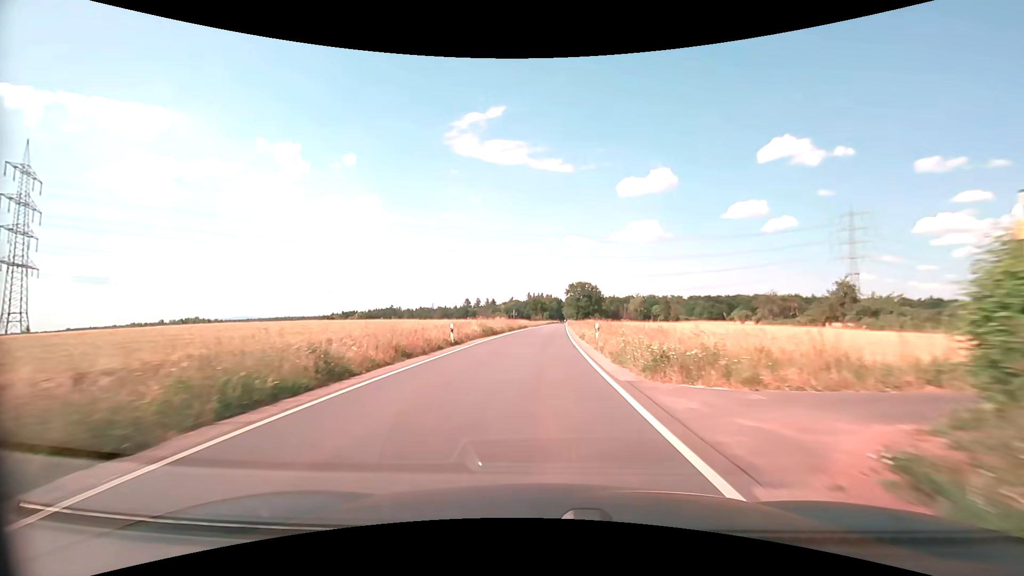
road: secondary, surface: asphalt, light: Day
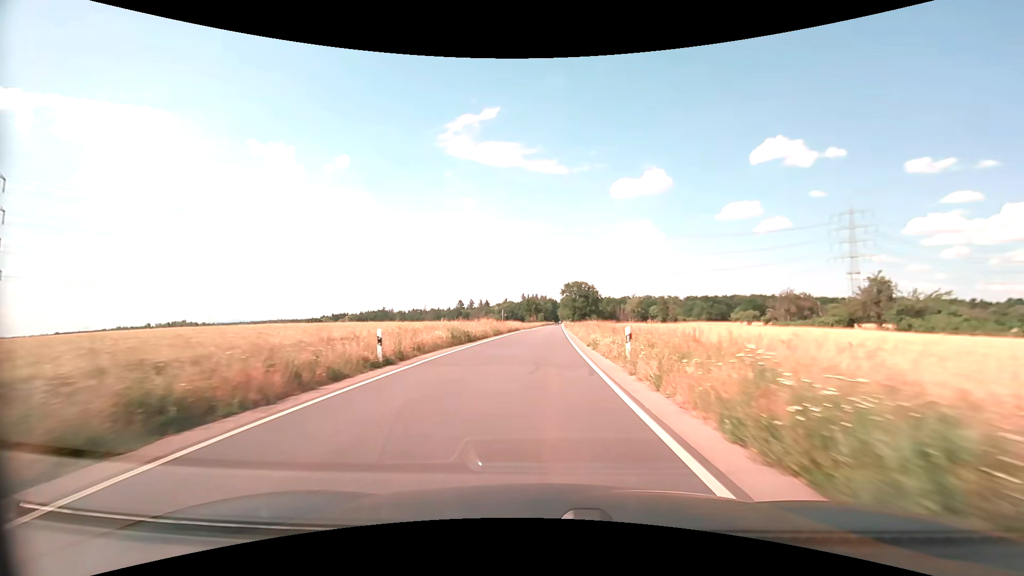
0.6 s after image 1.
(0.0, +10.7) m; 0°
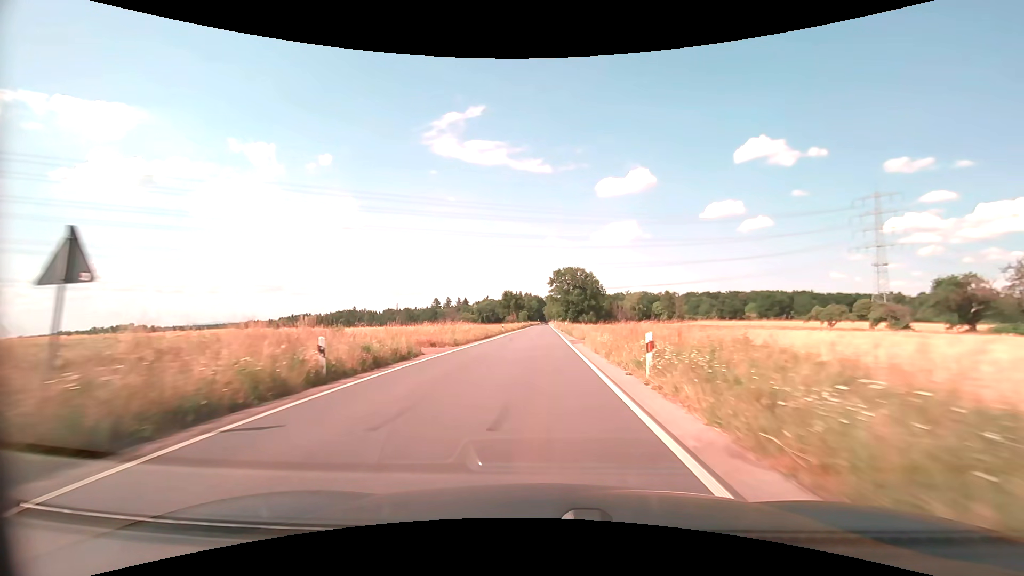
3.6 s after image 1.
(+1.1, +53.5) m; +2°
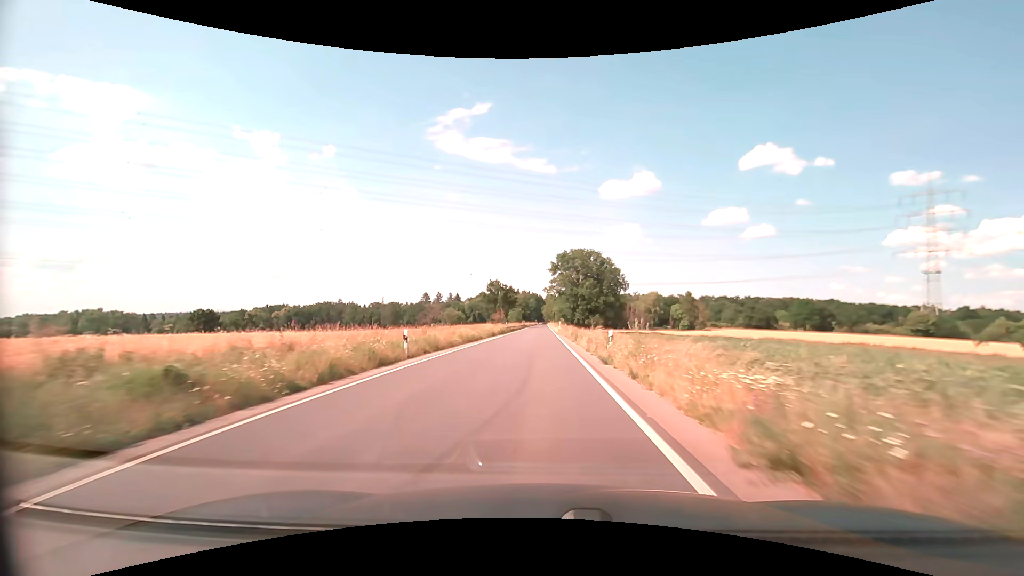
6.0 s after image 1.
(+0.2, +43.0) m; 0°
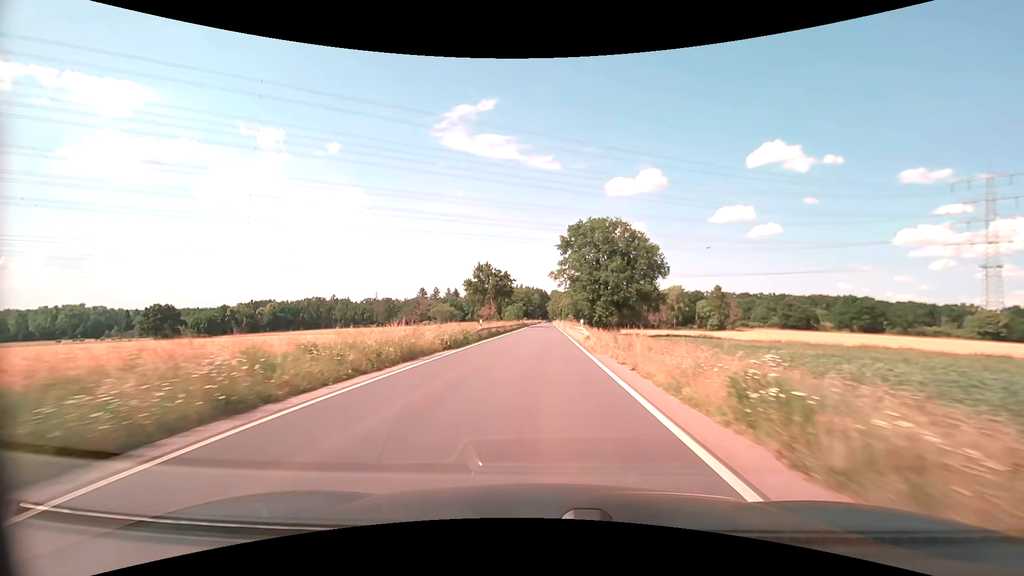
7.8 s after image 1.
(-0.1, +32.3) m; 0°
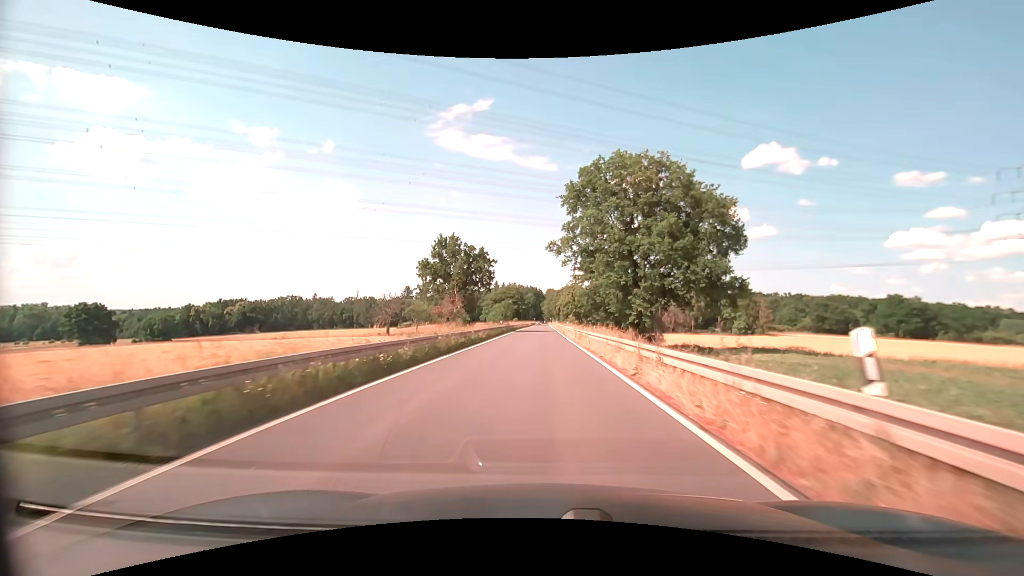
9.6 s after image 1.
(0.0, +32.4) m; +1°
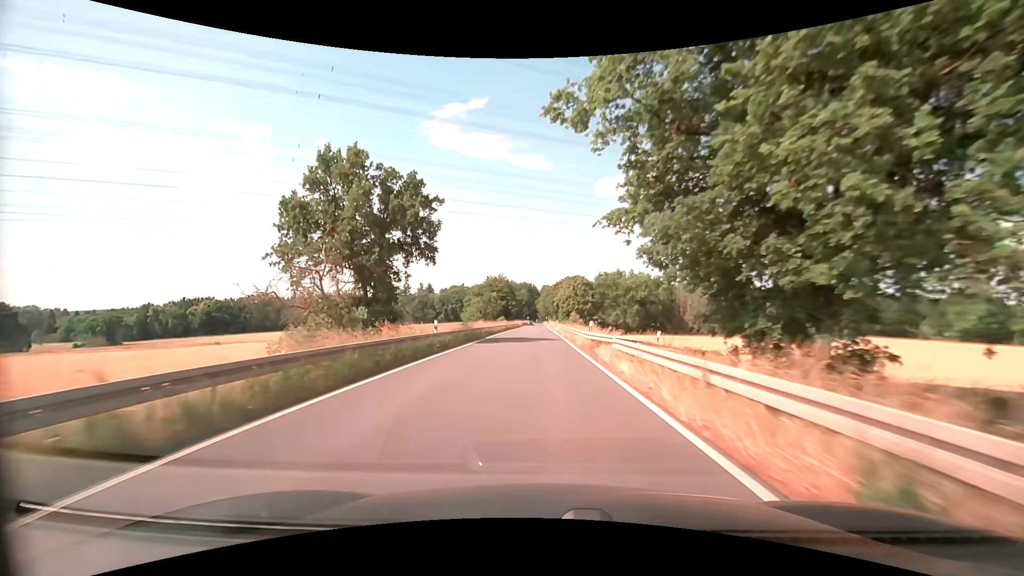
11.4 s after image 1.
(+0.1, +32.4) m; +1°
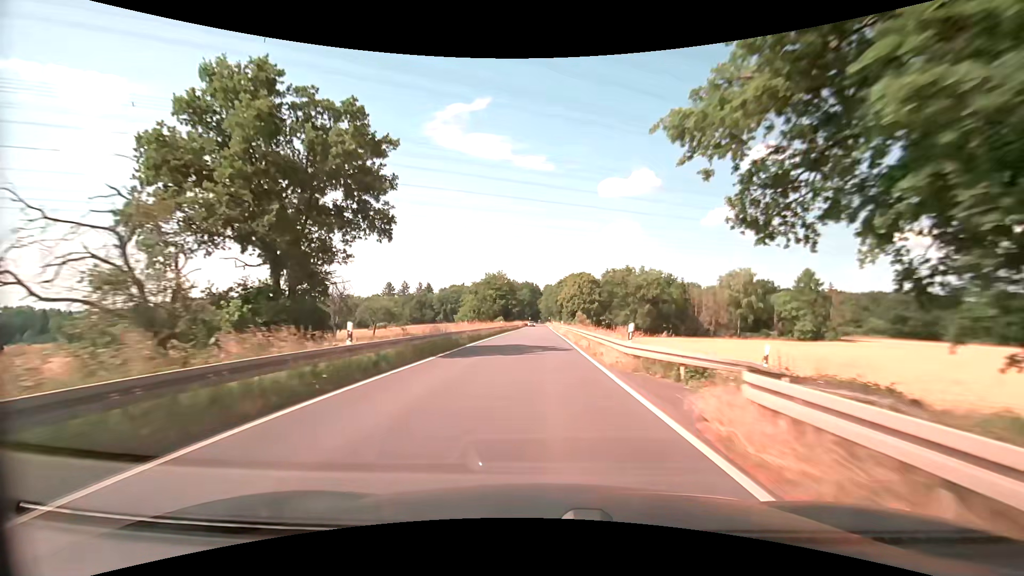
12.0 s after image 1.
(-0.1, +10.8) m; 0°
(0, +10) (0, +20) (0, +30) (0, +40) (0, +50) (0, +60) (0, +70) (0, +80) (0, +90) (0, +100) m
